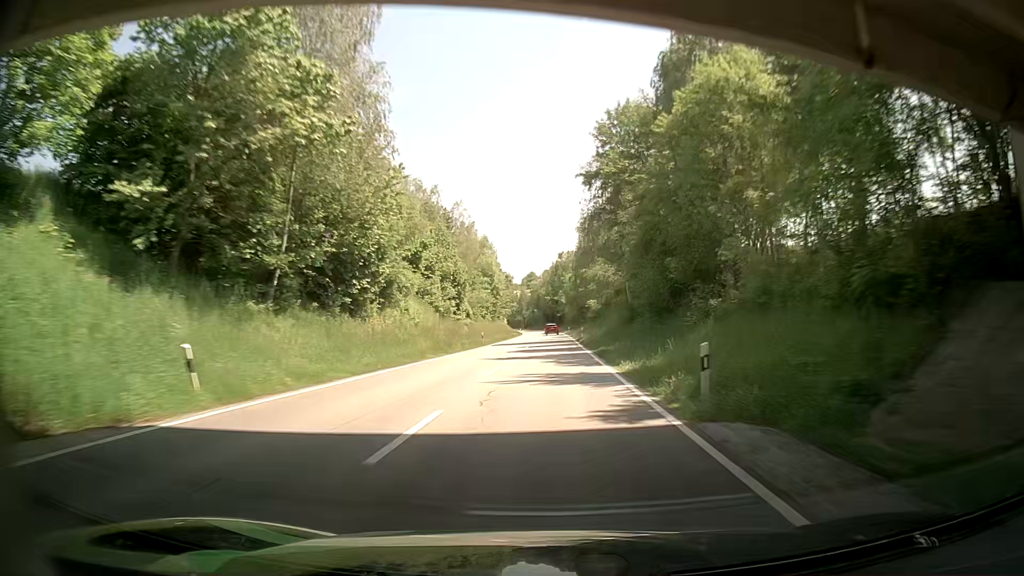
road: secondary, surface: asphalt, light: Day
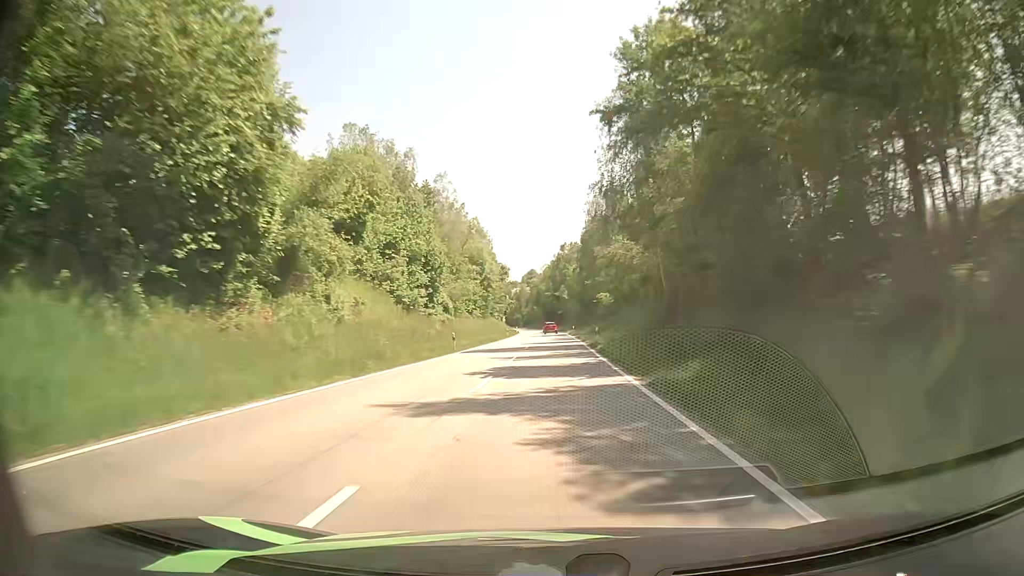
(0.0, +17.1) m; +1°
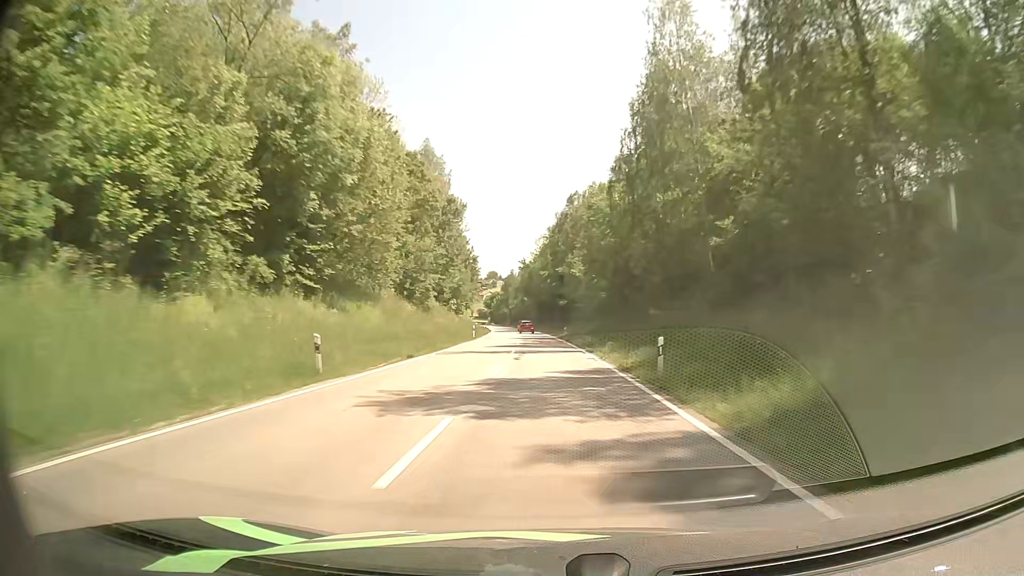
(-0.1, +68.4) m; 0°
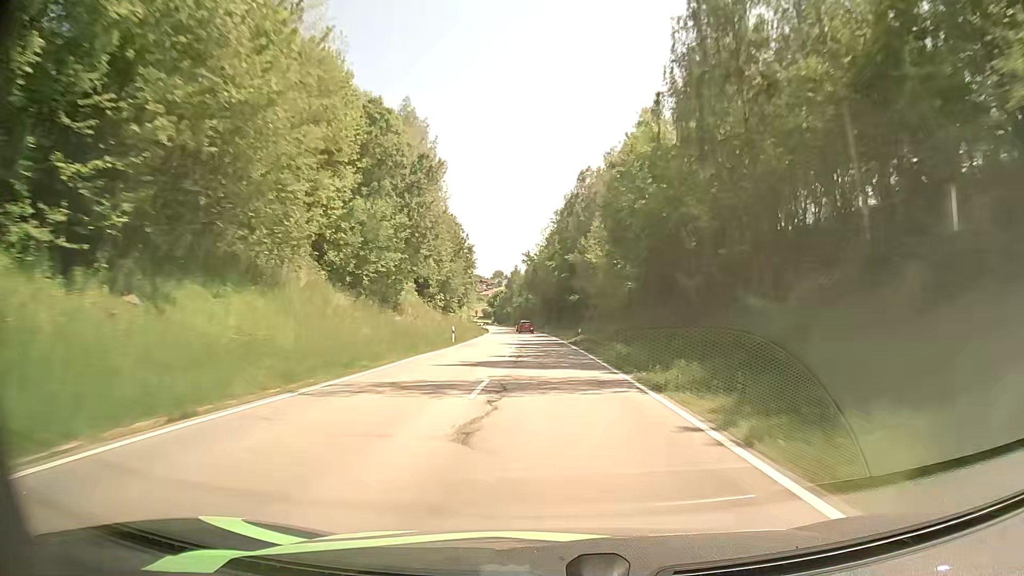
(-0.1, +17.2) m; -1°
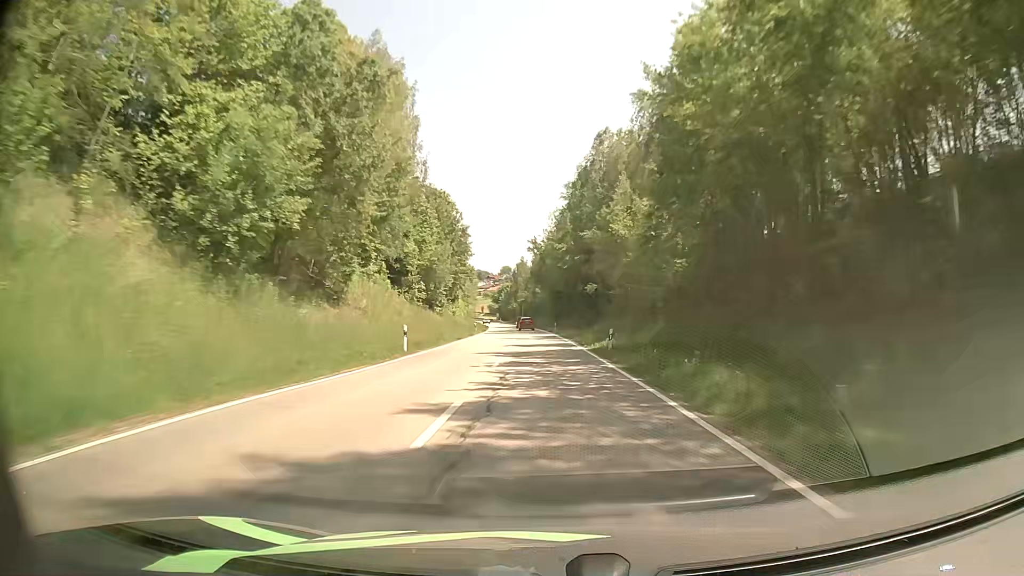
(-0.1, +17.1) m; -1°
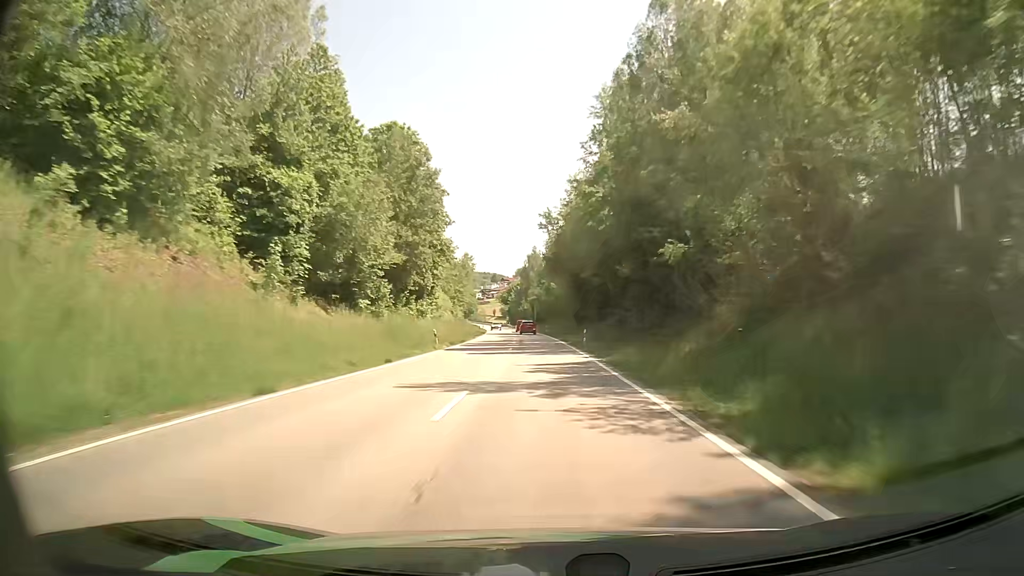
(-0.4, +33.8) m; -1°
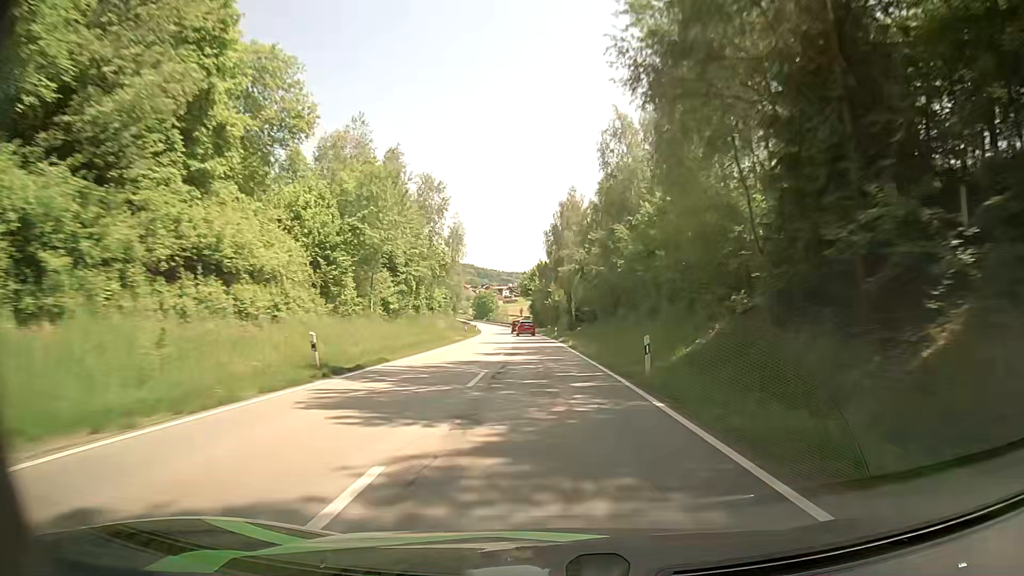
(-2.3, +67.3) m; -3°
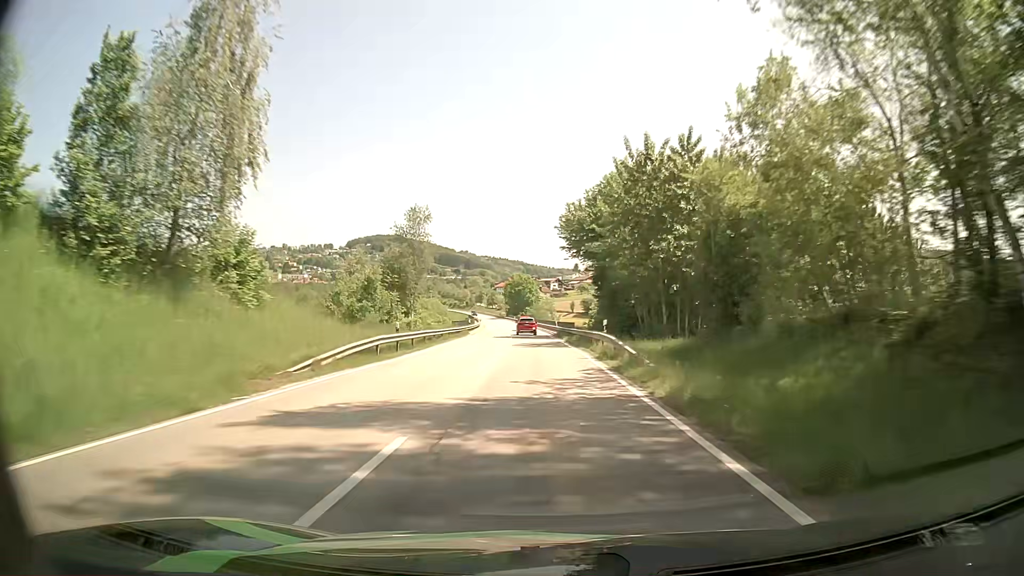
(-2.9, +82.7) m; -4°
(0, +10) (0, +20) (0, +30) (-1, +40) (-1, +50) (-2, +60) (-2, +70) (-3, +80) (-3, +90) (-4, +100) m
